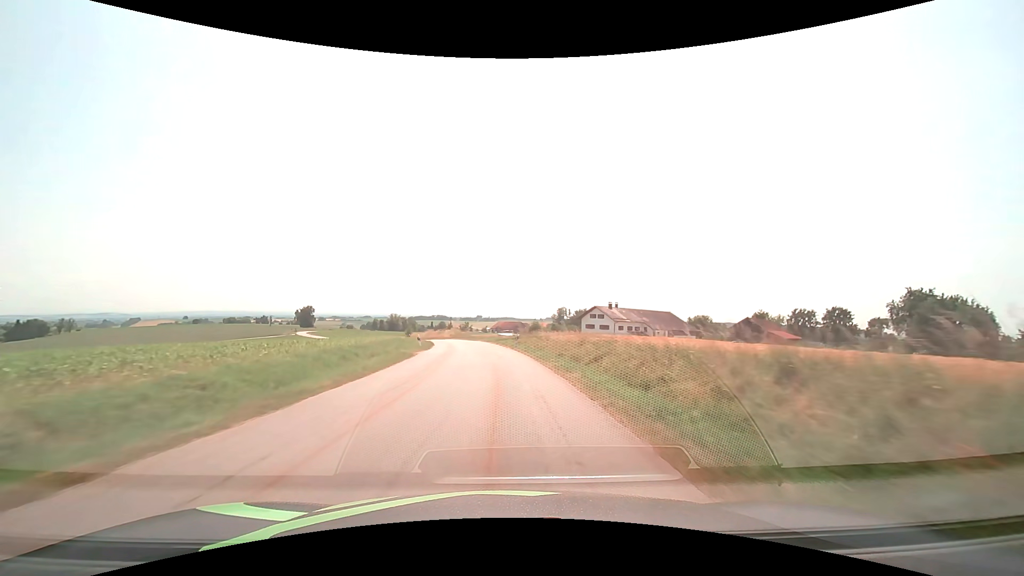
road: tertiary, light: Day
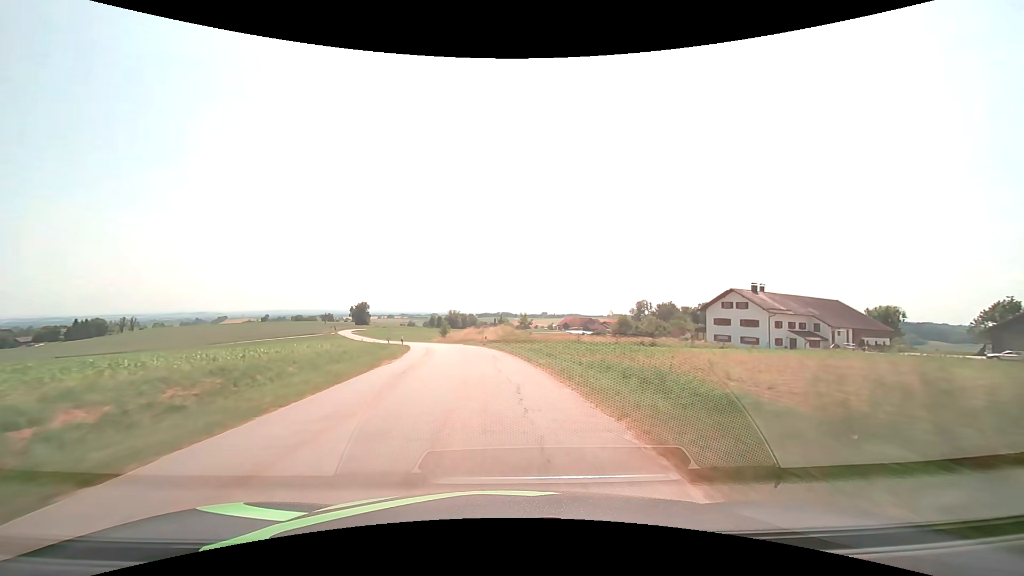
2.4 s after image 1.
(-2.0, +43.3) m; -7°
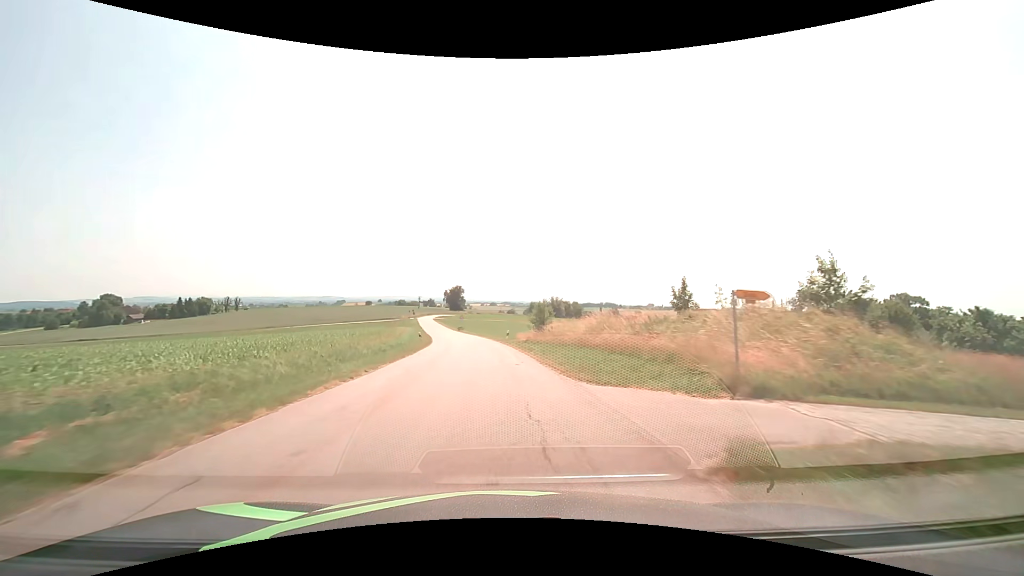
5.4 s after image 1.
(-5.4, +49.5) m; -12°
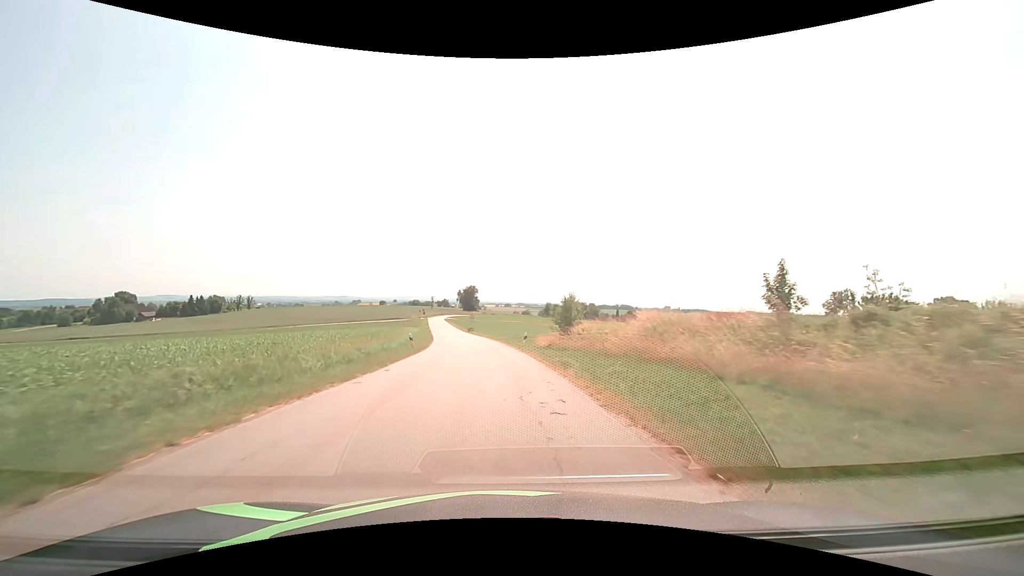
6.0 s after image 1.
(-0.1, +9.7) m; -2°
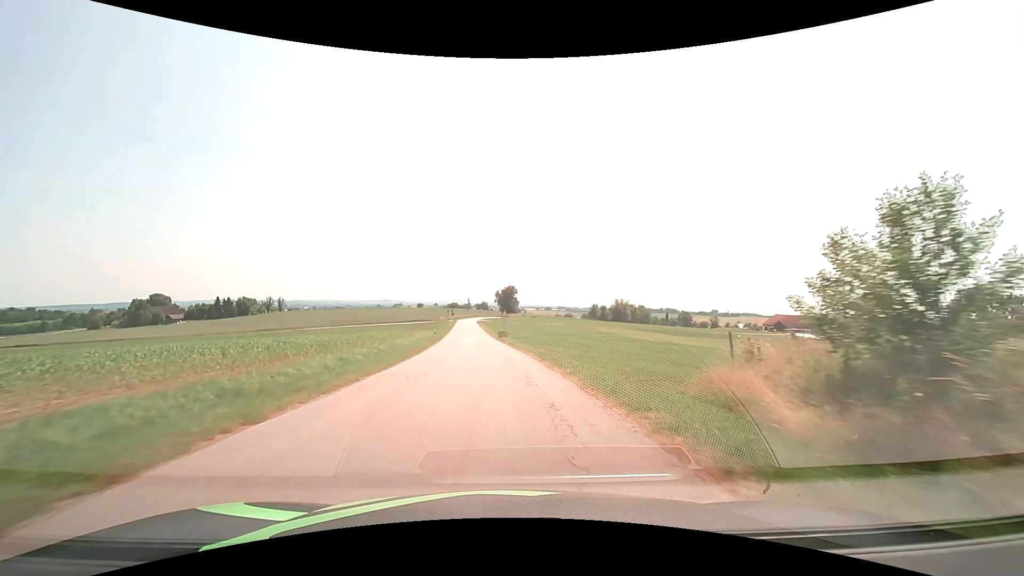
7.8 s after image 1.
(-1.2, +29.6) m; -5°
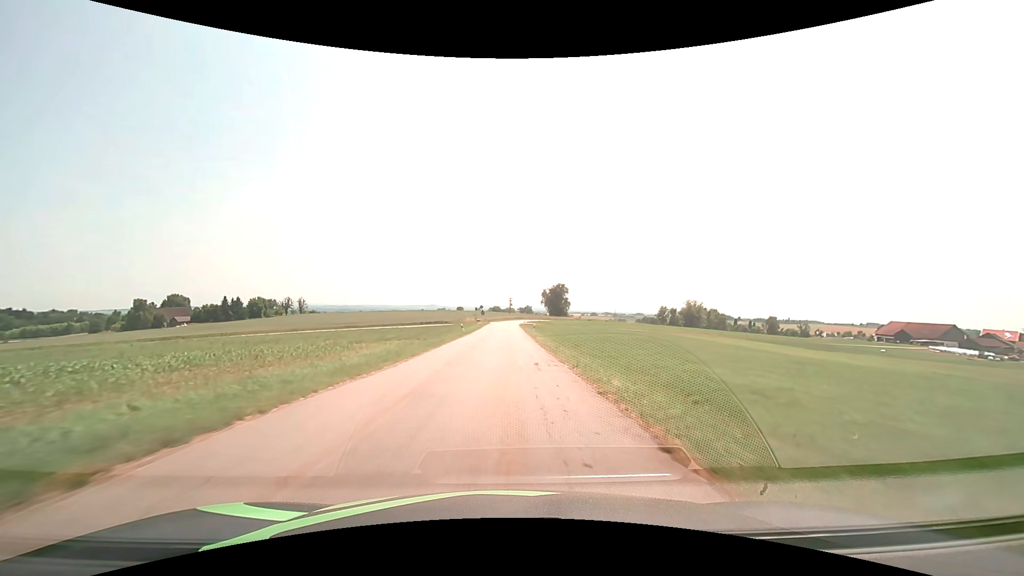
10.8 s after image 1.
(-2.9, +52.0) m; -5°
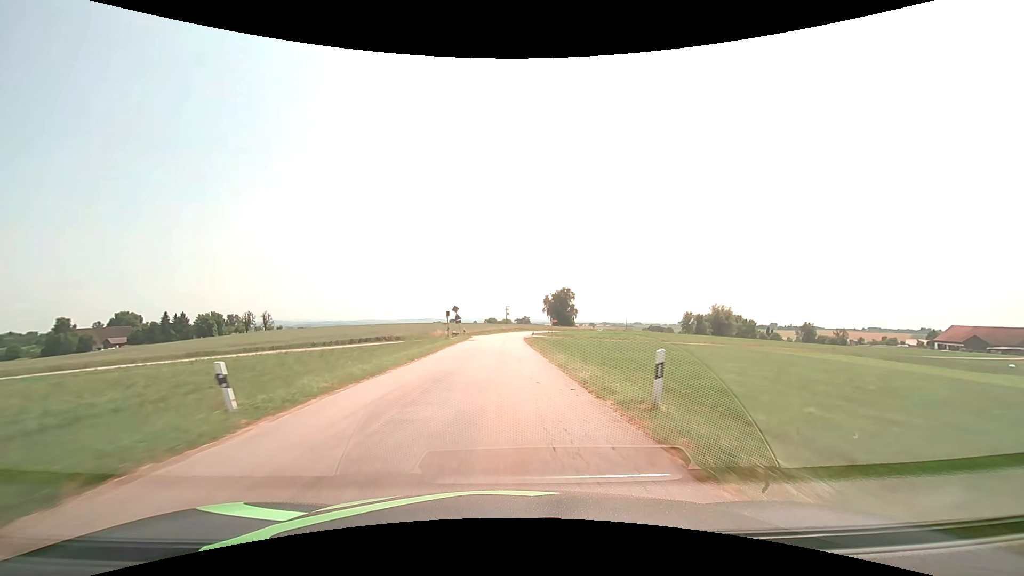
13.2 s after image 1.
(+0.2, +42.2) m; 0°
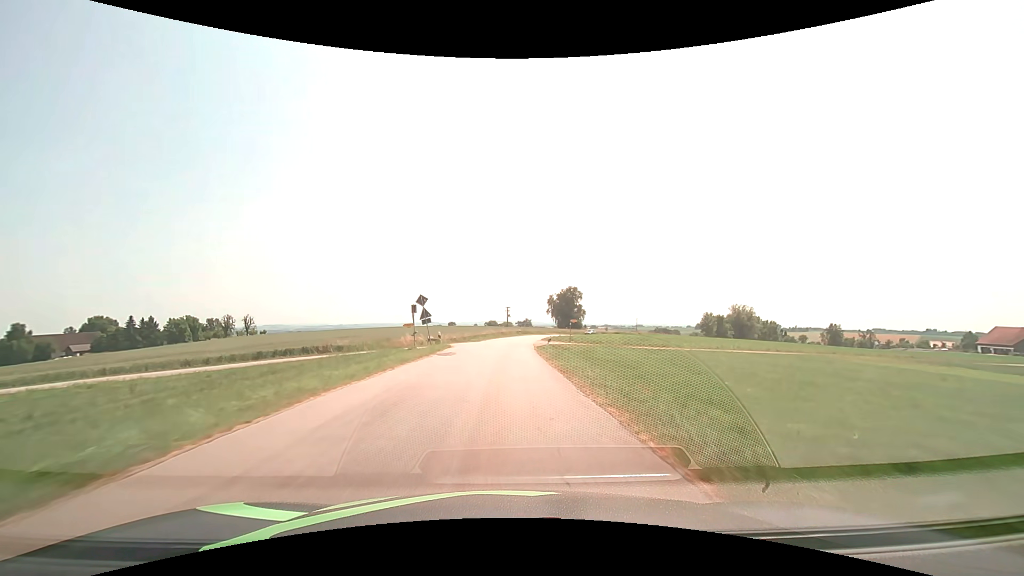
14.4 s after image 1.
(0.0, +21.1) m; 0°
